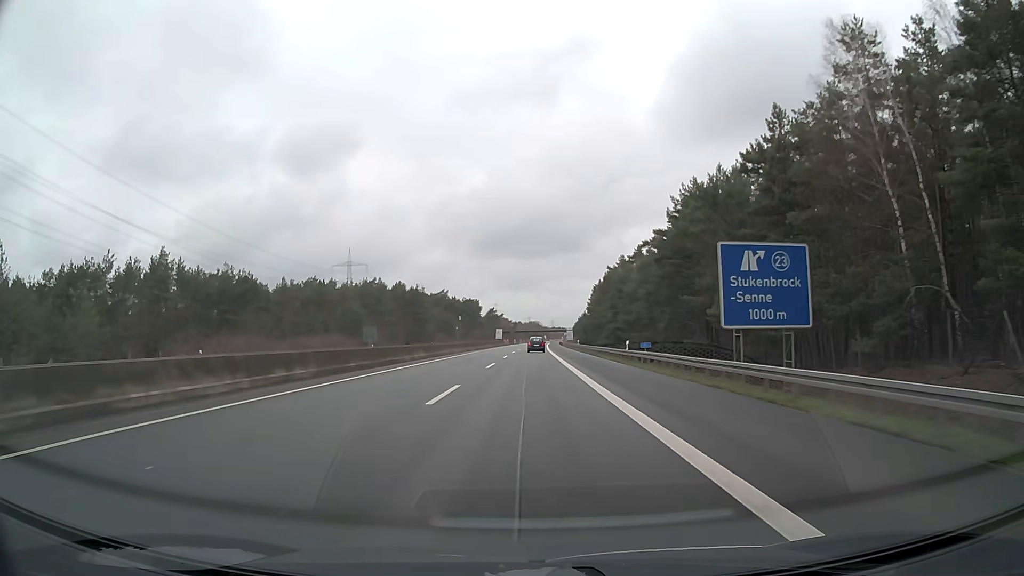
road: motorway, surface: asphalt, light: Day
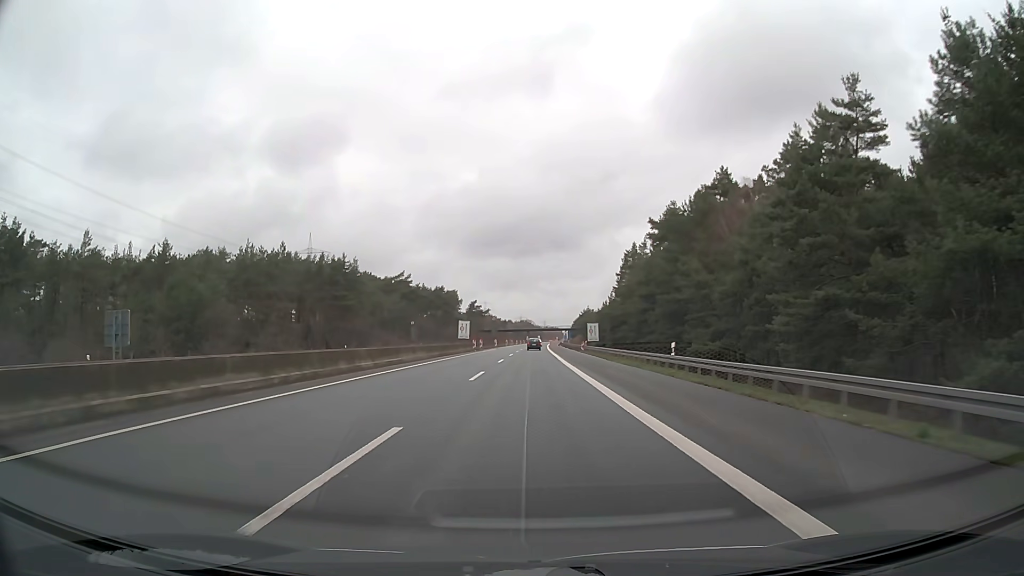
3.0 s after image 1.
(+0.3, +63.4) m; +1°
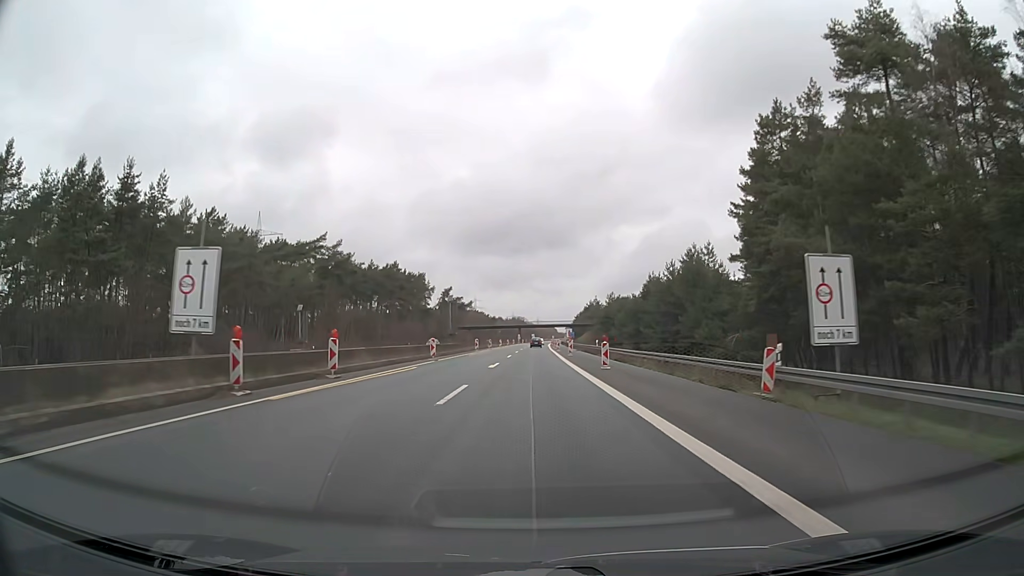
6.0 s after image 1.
(+0.3, +62.7) m; +1°
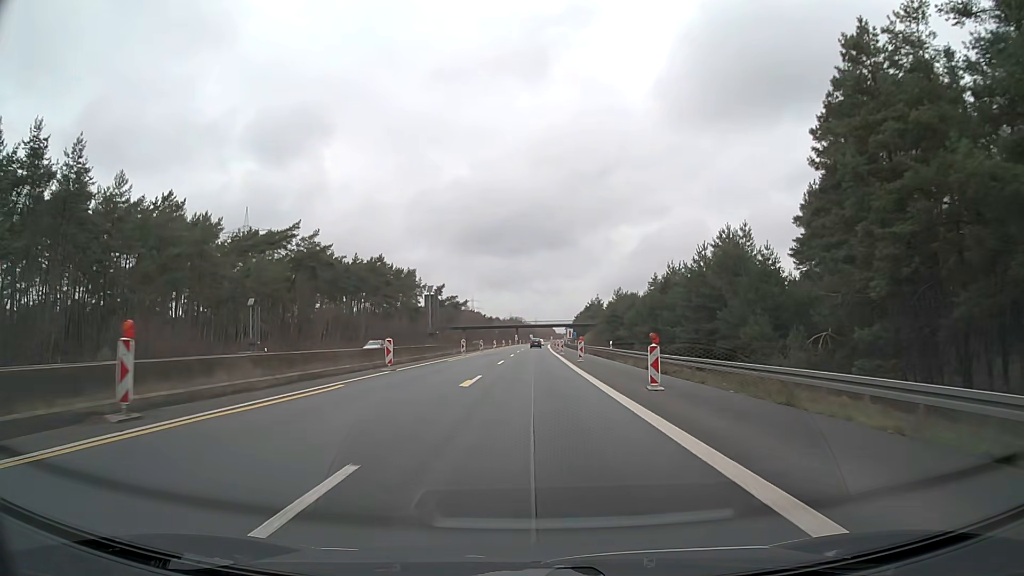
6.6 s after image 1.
(0.0, +12.5) m; 0°
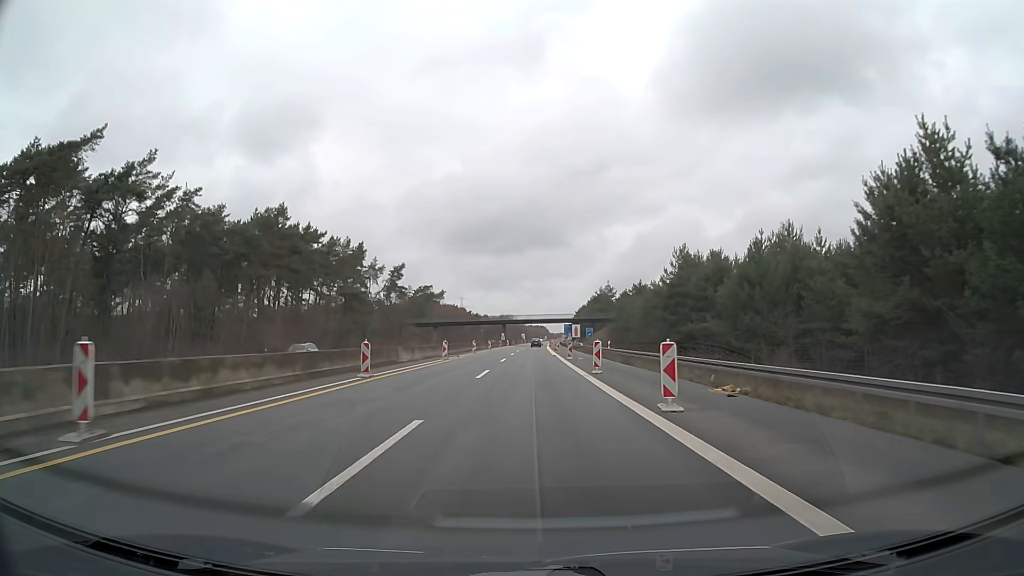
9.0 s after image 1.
(+0.3, +50.1) m; +1°
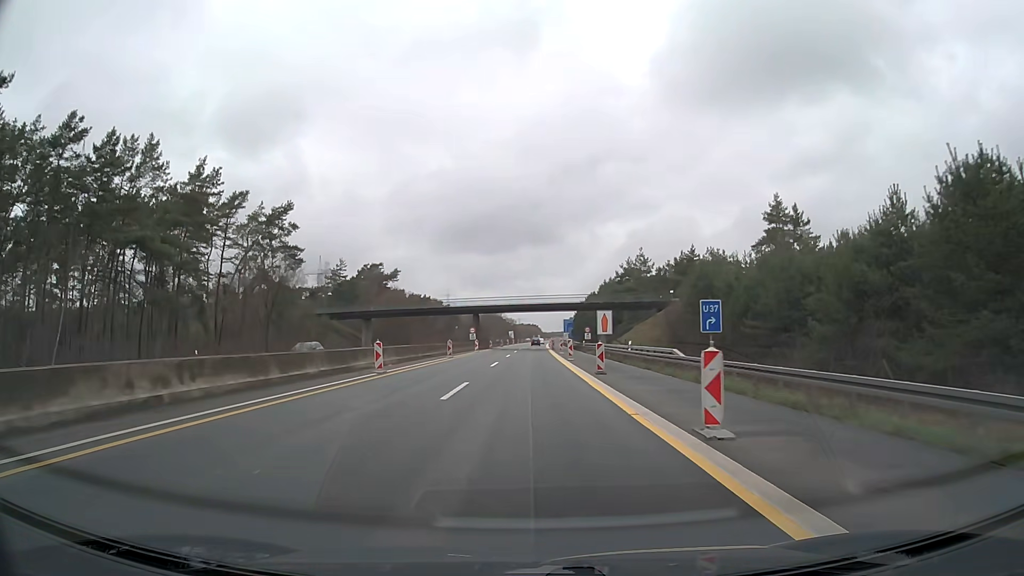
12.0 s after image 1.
(+0.6, +62.4) m; +1°
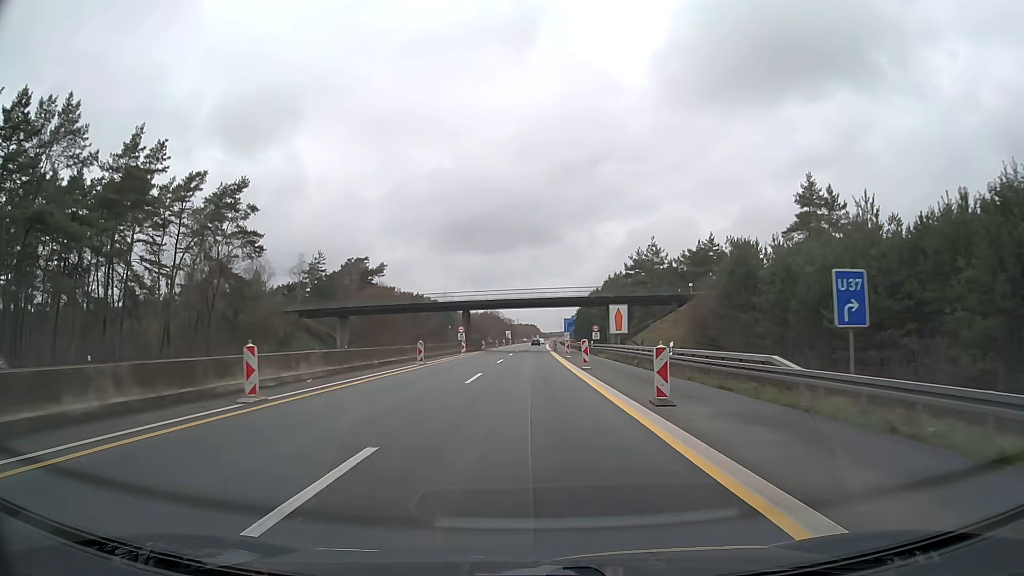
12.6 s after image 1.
(0.0, +12.5) m; 0°
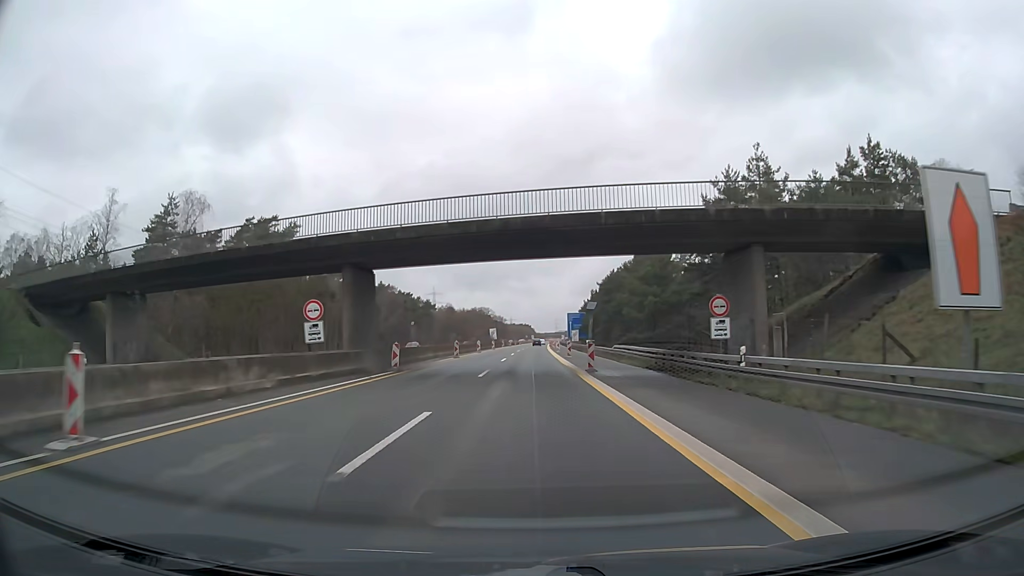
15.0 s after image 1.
(+0.1, +50.0) m; 0°
(0, +10) (0, +20) (0, +30) (0, +40) (0, +50) (0, +60) (0, +70) (+1, +80) (+1, +90) (+1, +100) m
